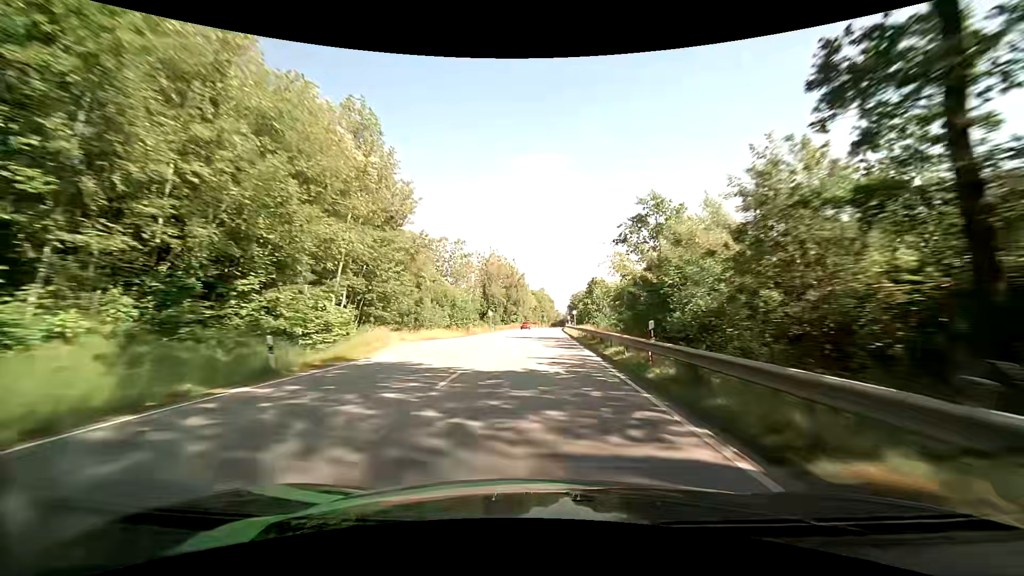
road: primary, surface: asphalt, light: Day
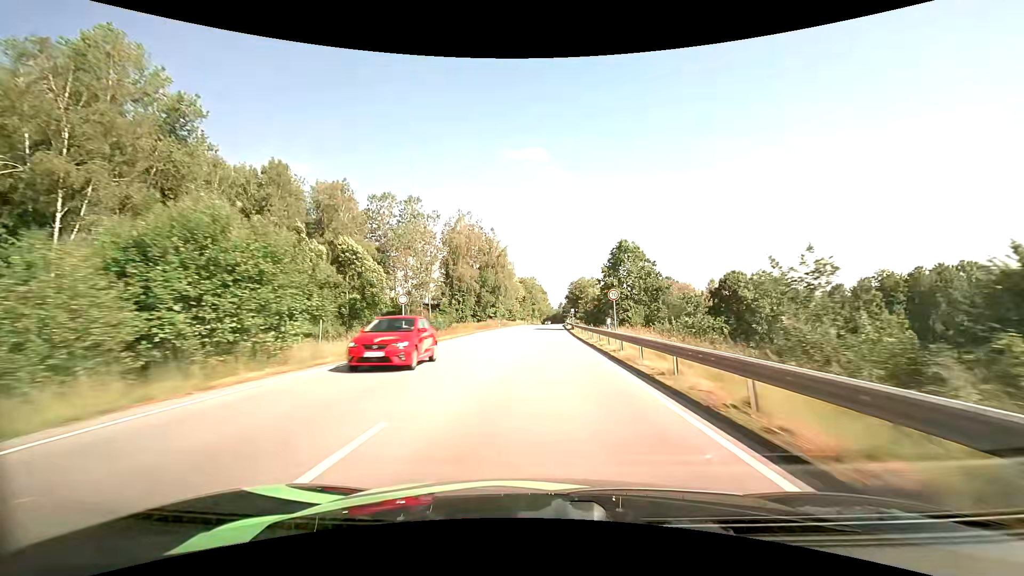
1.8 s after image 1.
(+0.4, +42.5) m; +1°
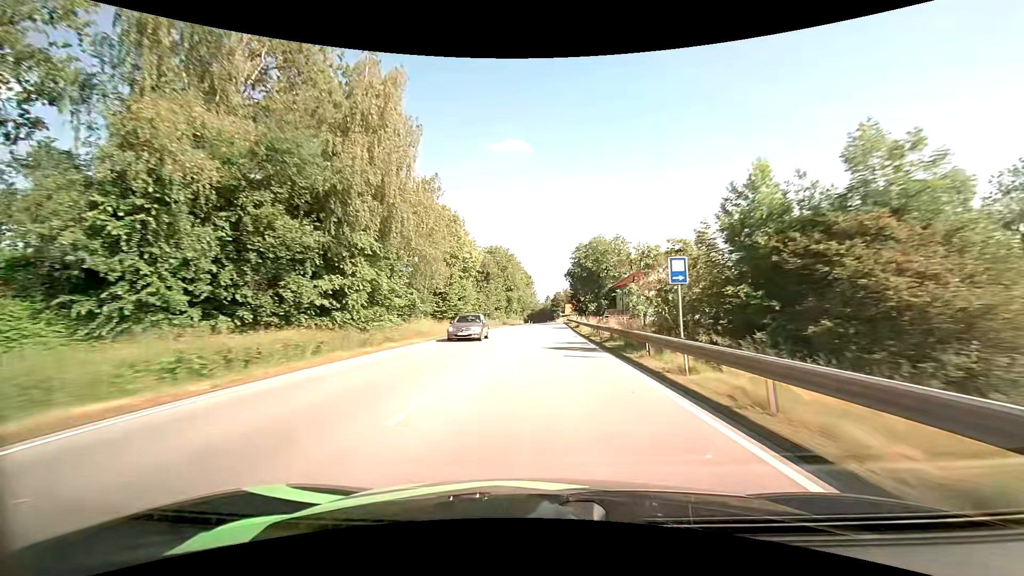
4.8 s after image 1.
(+1.2, +68.3) m; +2°
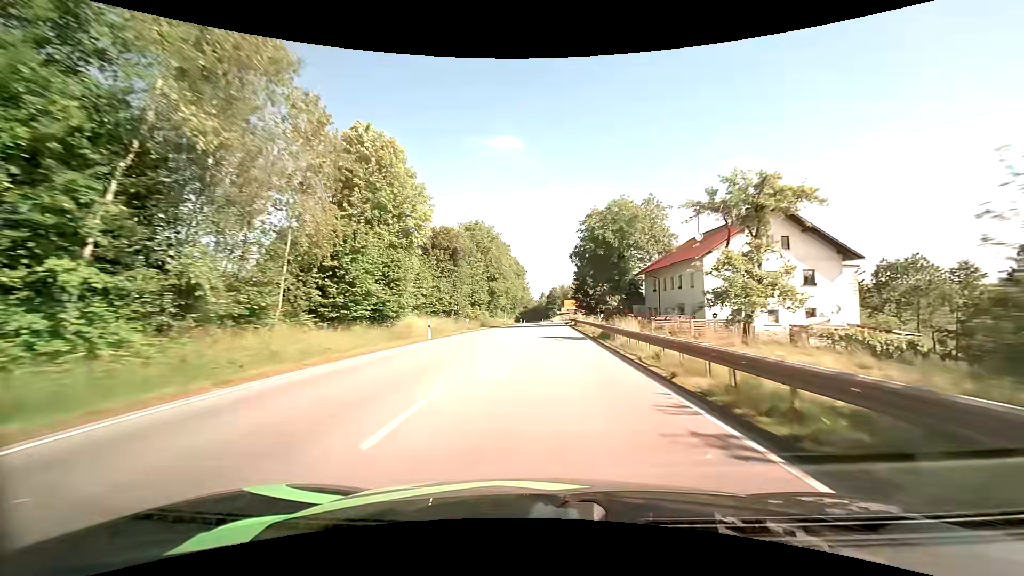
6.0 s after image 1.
(+0.1, +24.6) m; 0°
